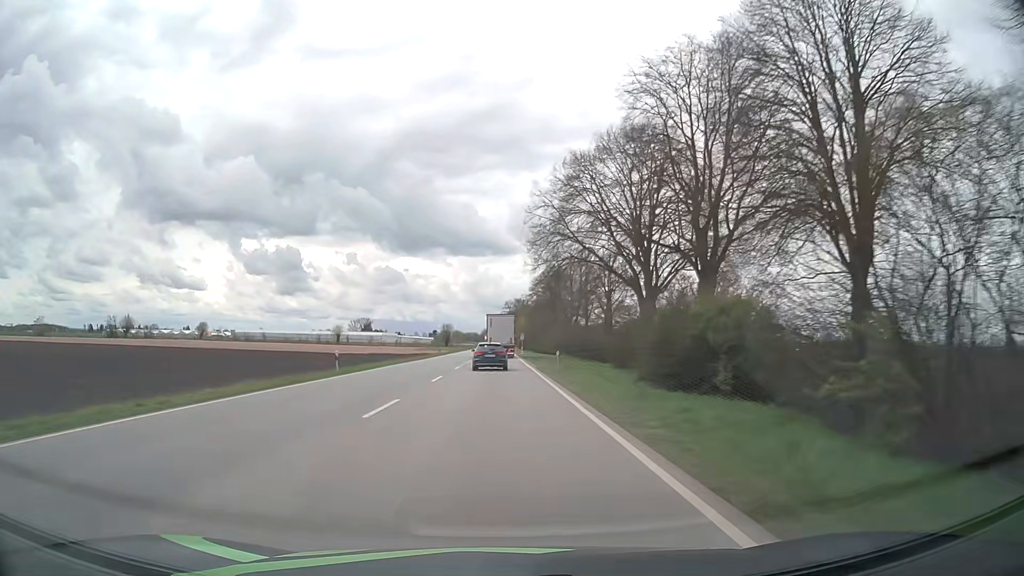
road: primary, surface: asphalt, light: Day
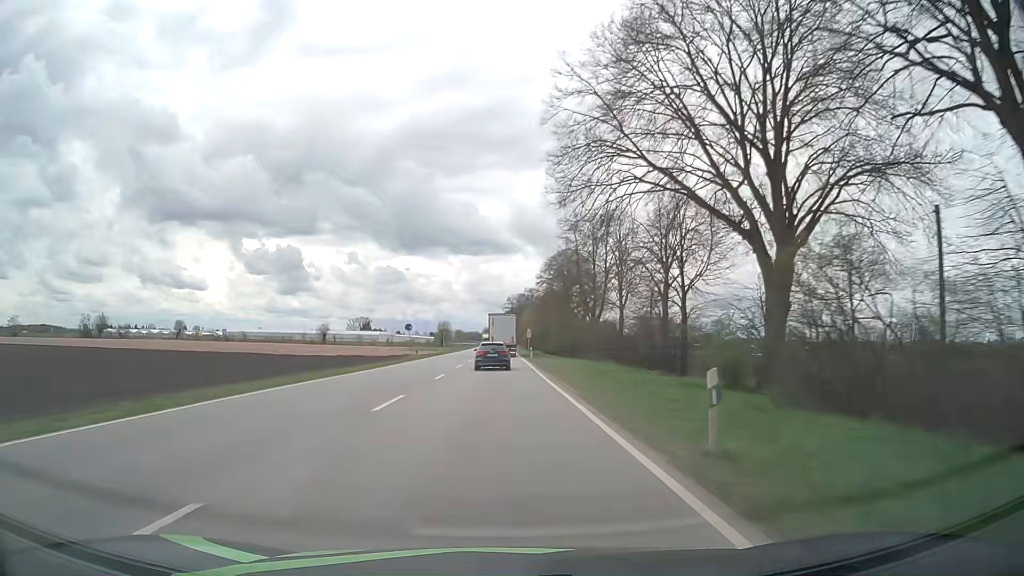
(-0.1, +22.8) m; 0°
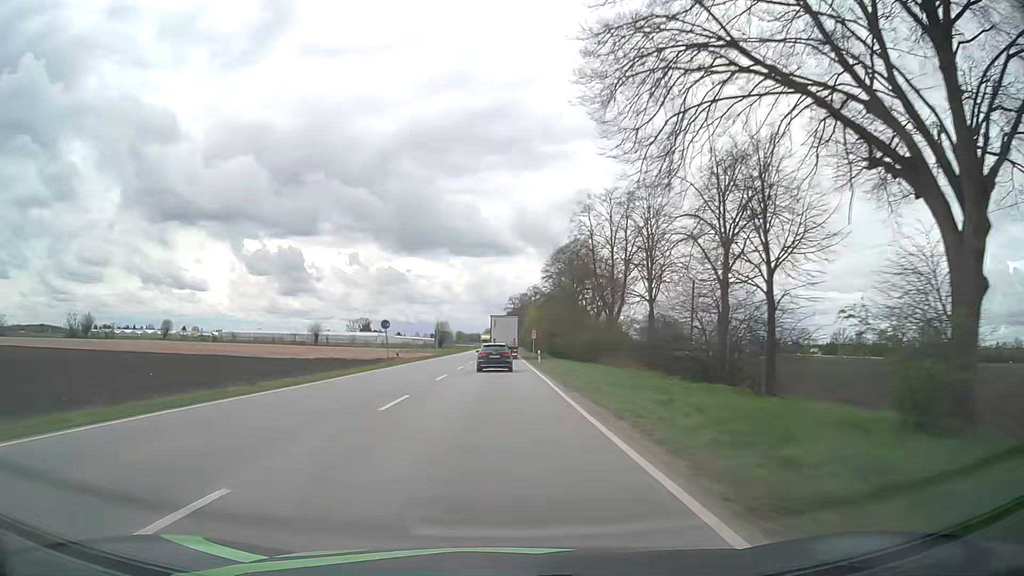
(0.0, +11.4) m; 0°
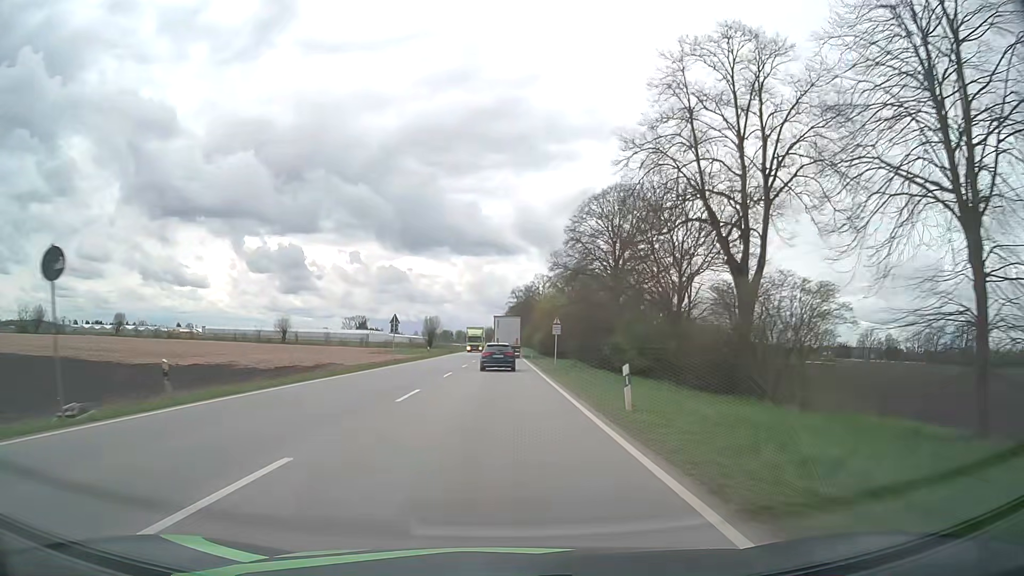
(-0.1, +34.2) m; 0°
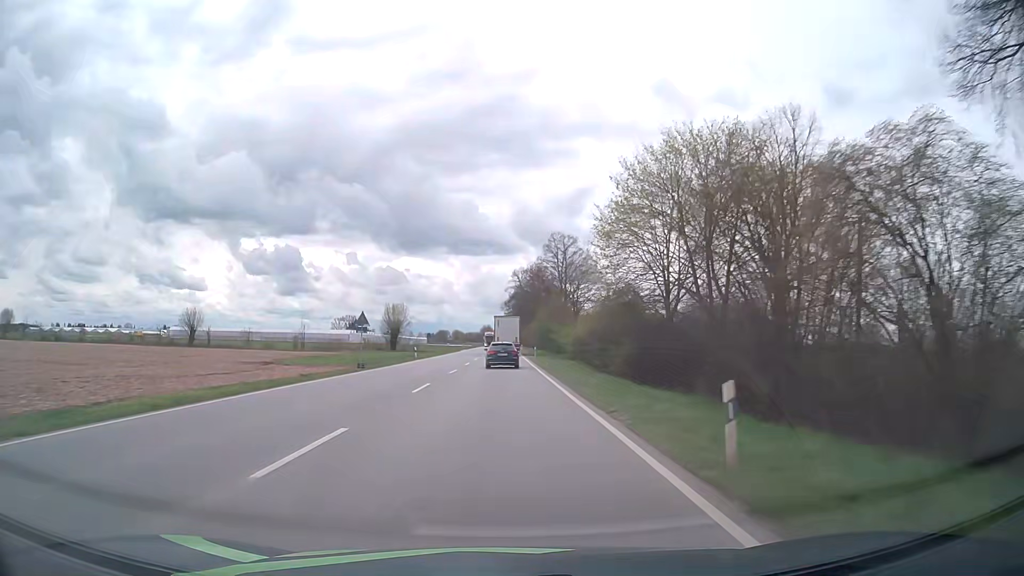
(+0.2, +57.4) m; 0°
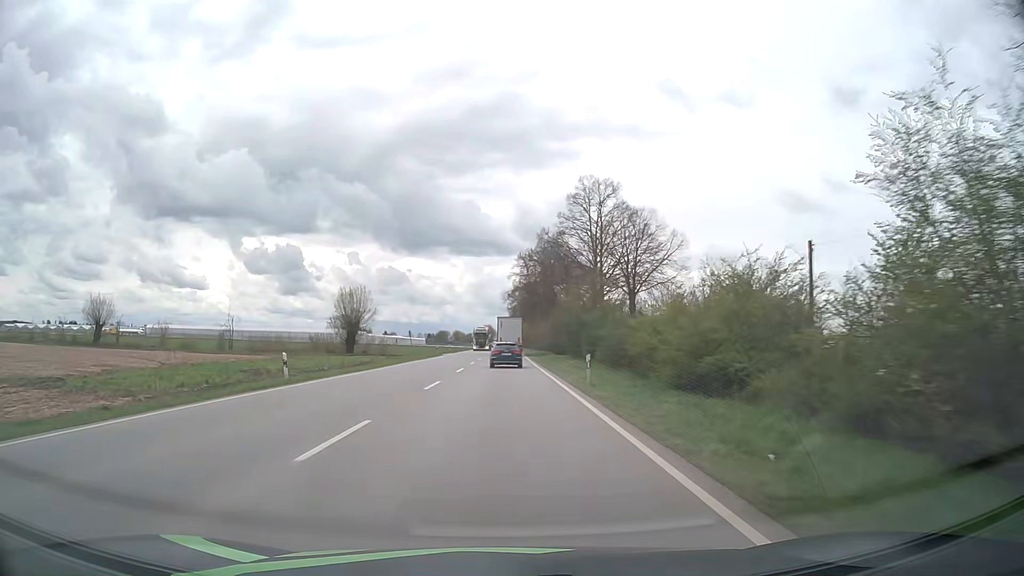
(-0.1, +34.7) m; 0°
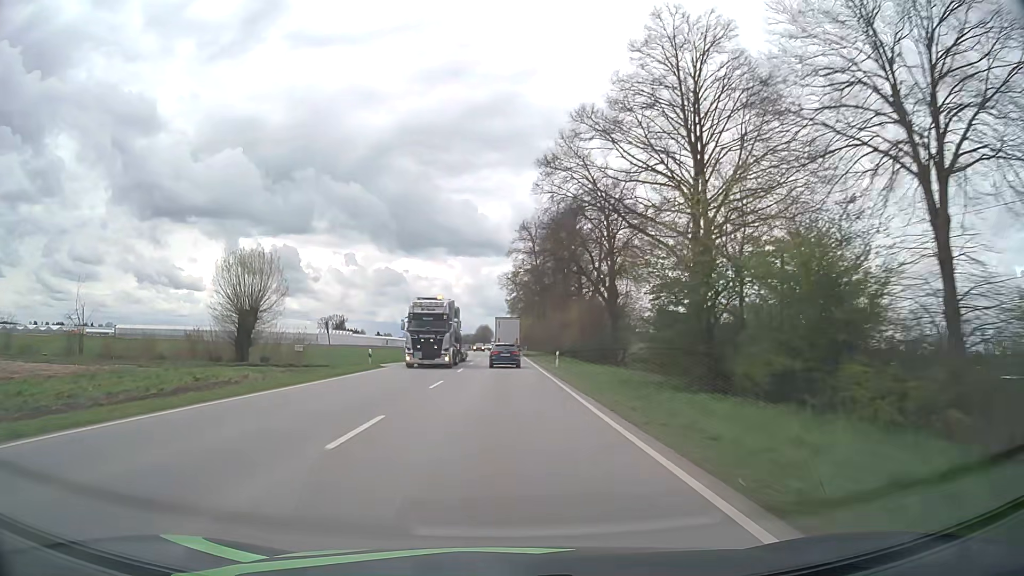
(0.0, +35.1) m; 0°
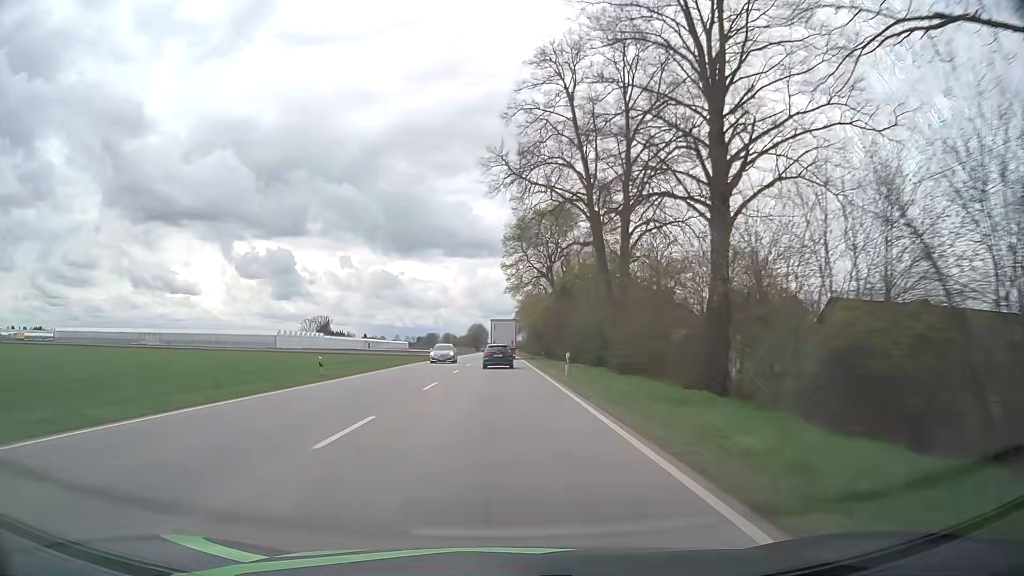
(+0.2, +59.7) m; 0°
(0, +10) (0, +20) (0, +30) (0, +40) (0, +50) (0, +60) (0, +70) (0, +80) (0, +90) (0, +100) m
